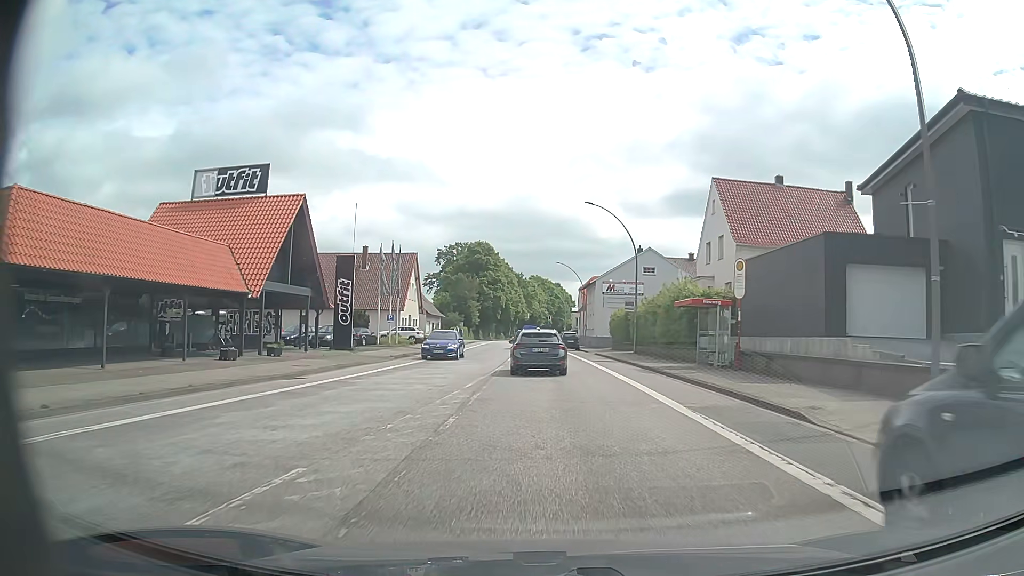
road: primary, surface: asphalt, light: Day
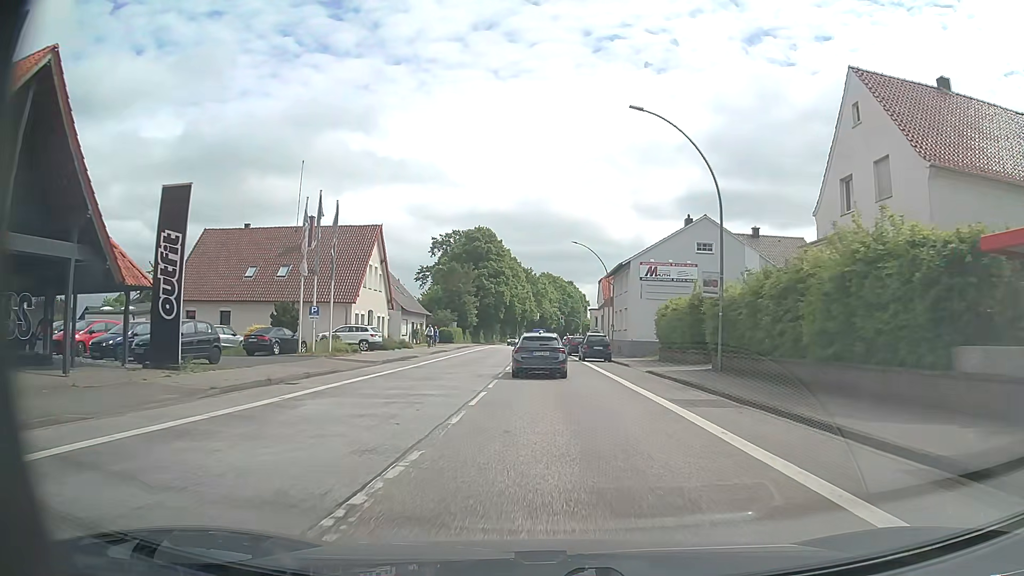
(-0.1, +19.8) m; -1°
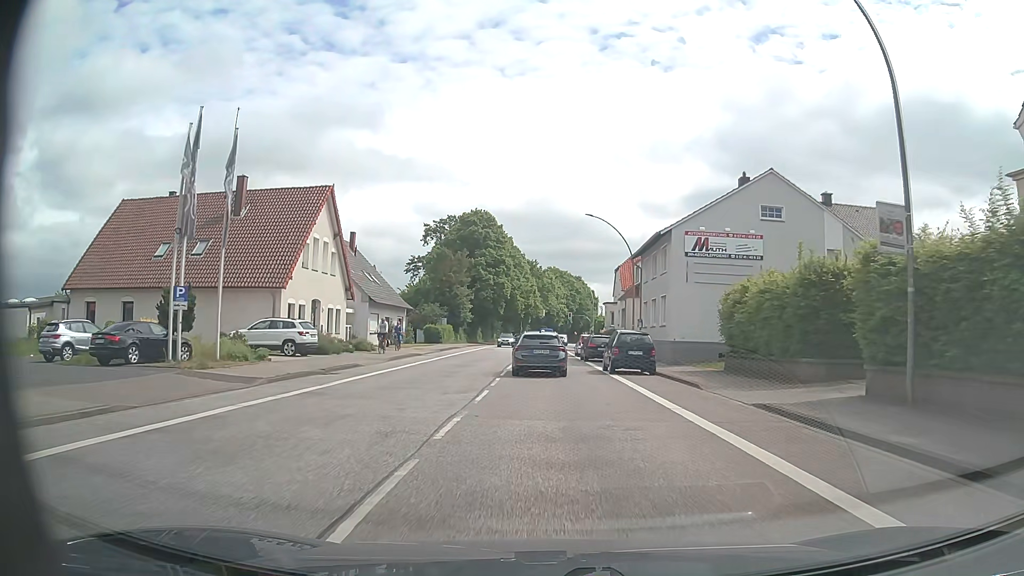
(-0.1, +13.6) m; -1°
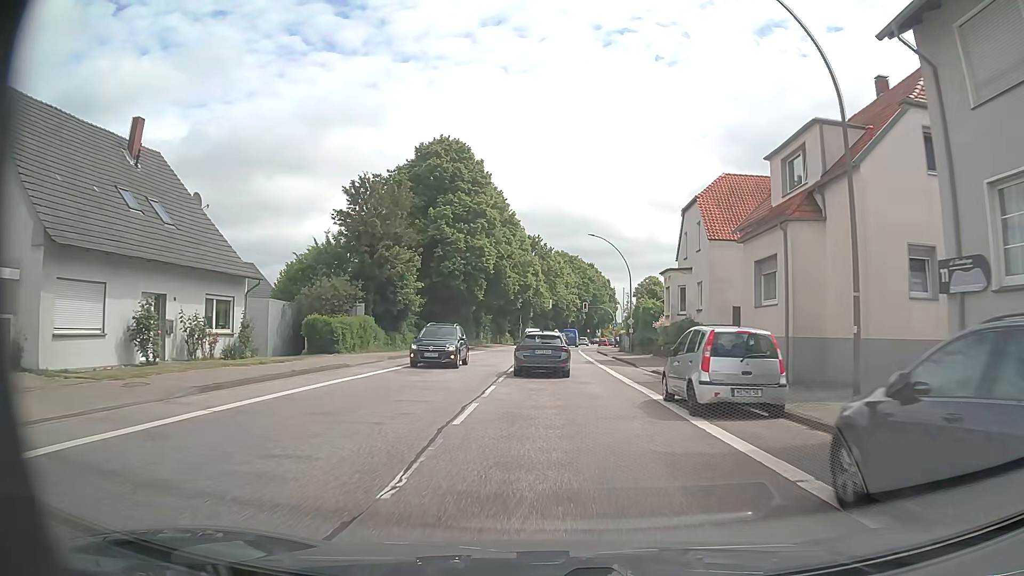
(-0.2, +34.9) m; 0°
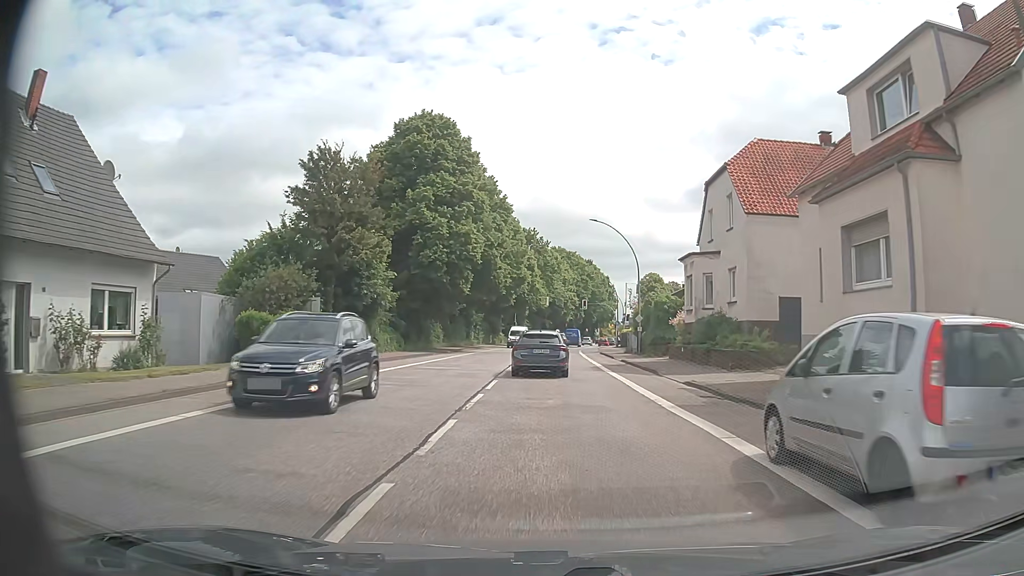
(0.0, +7.0) m; 0°
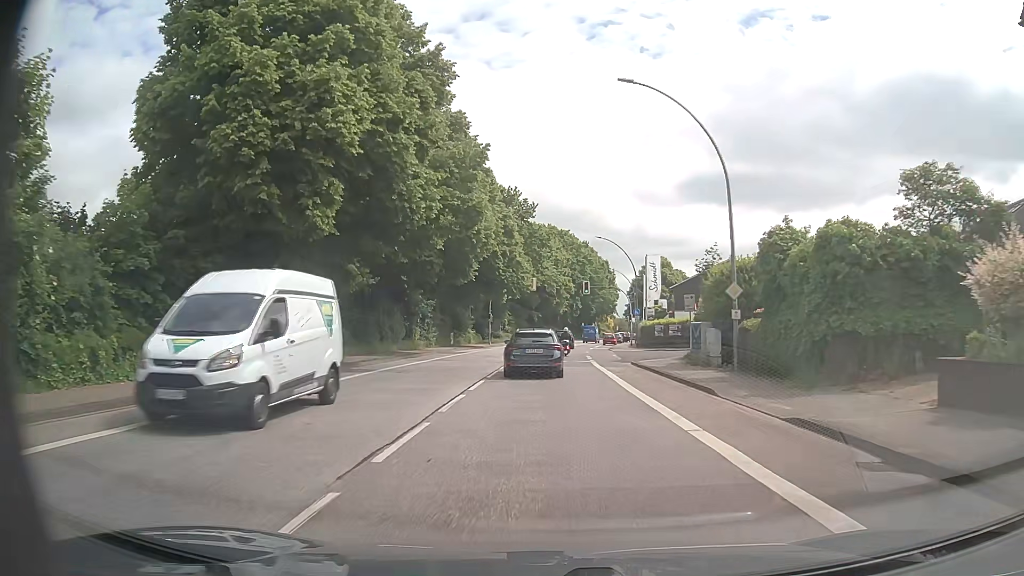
(+0.1, +27.5) m; +1°
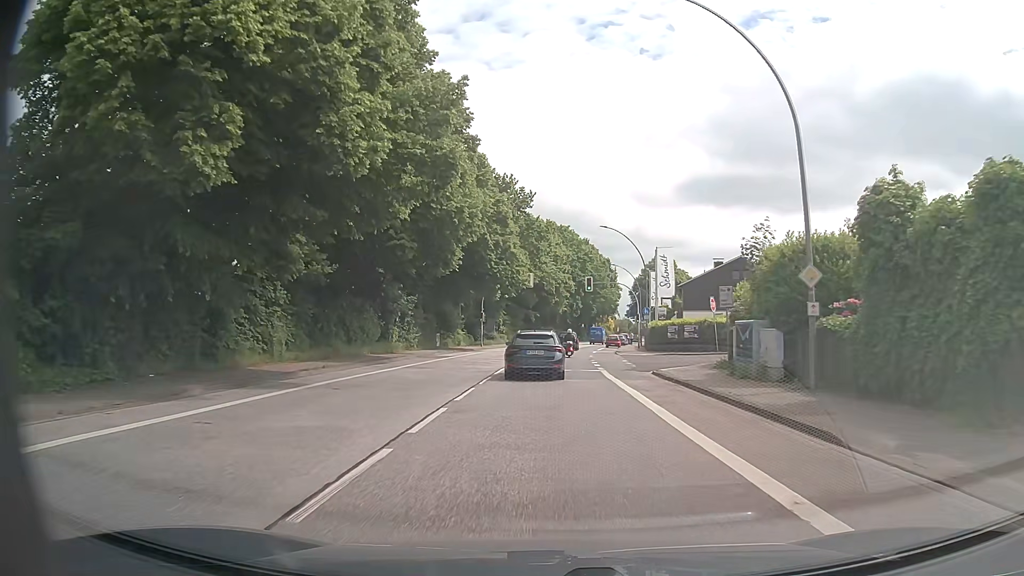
(0.0, +6.8) m; 0°
